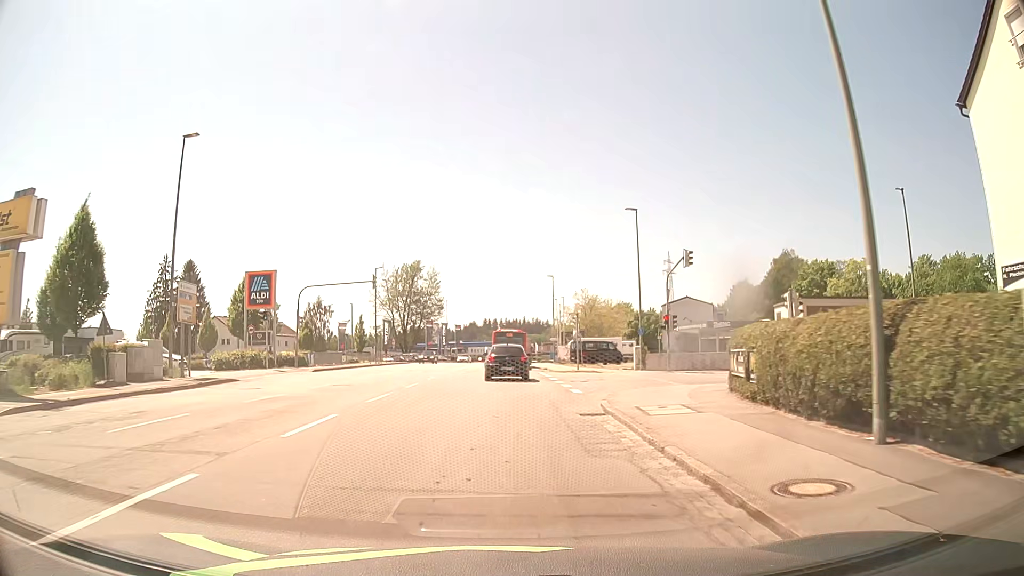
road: tertiary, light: Day
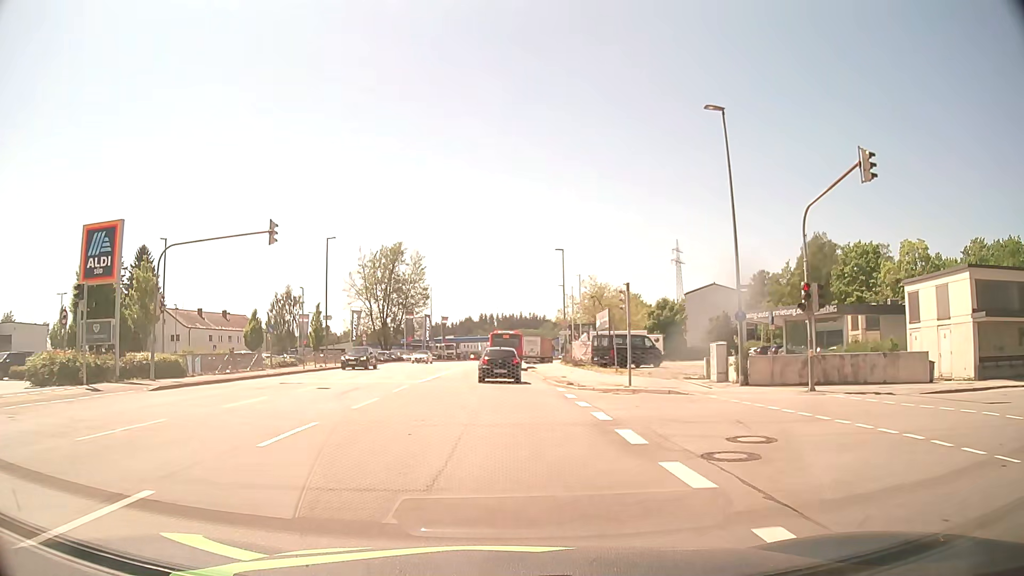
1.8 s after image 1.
(+0.1, +18.7) m; +1°
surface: asphalt
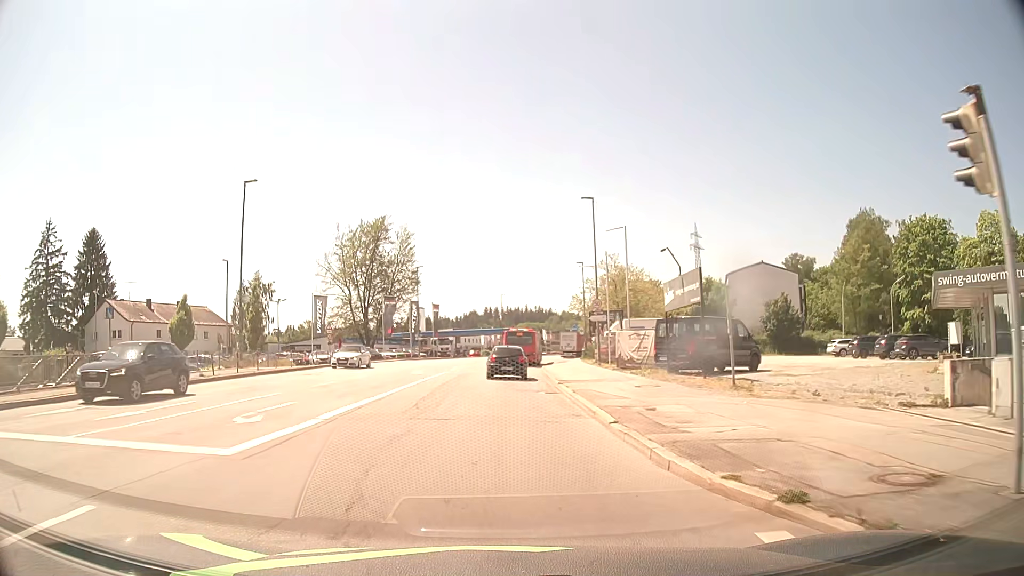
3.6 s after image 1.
(-0.1, +18.7) m; 0°
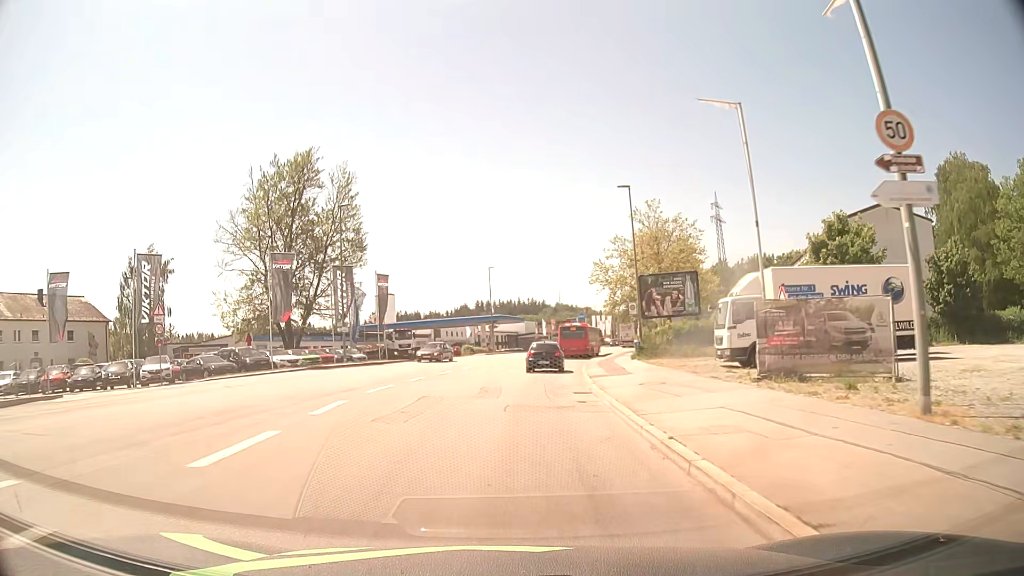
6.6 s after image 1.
(-0.1, +32.4) m; 0°
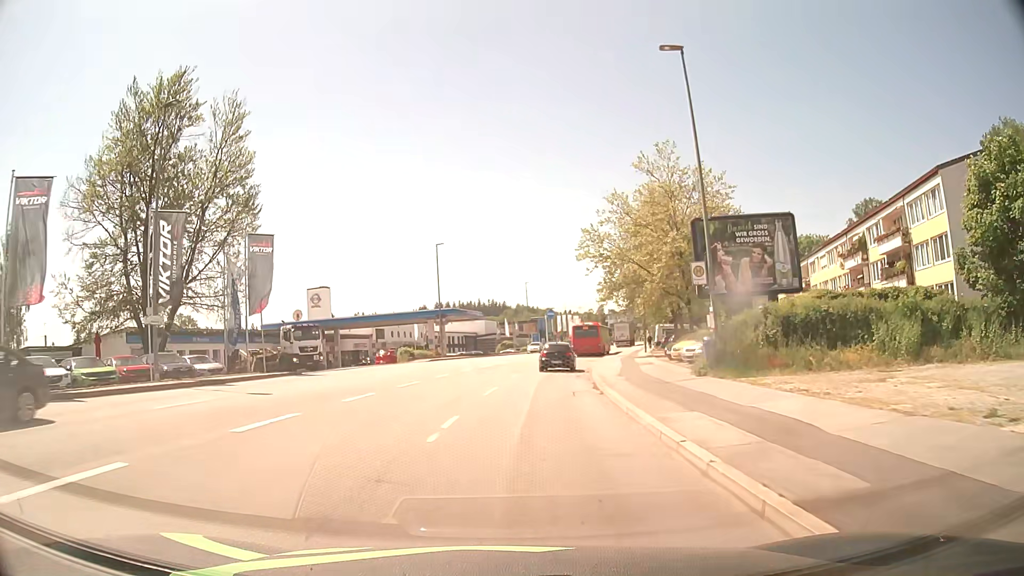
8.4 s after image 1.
(+0.4, +20.4) m; +3°
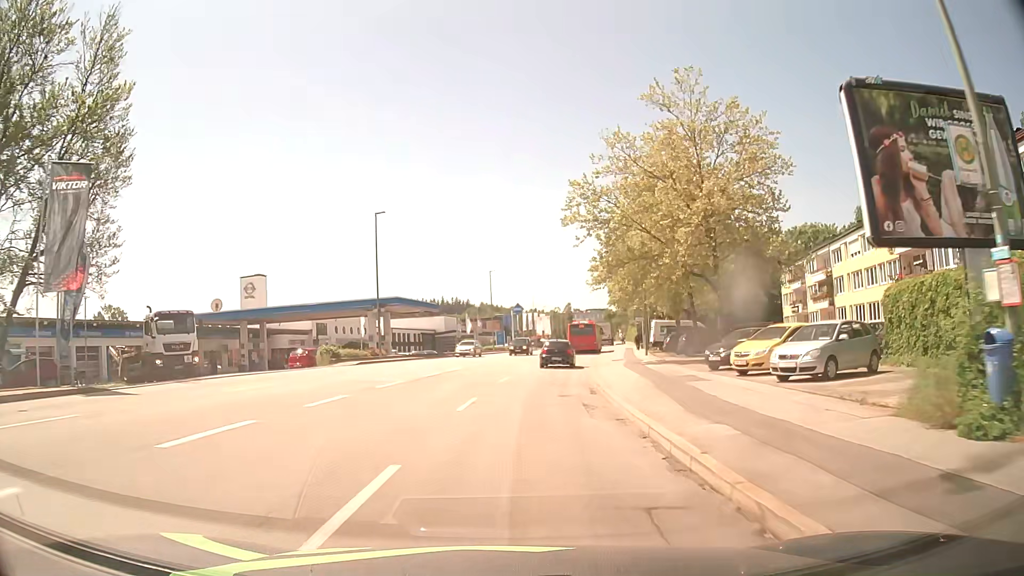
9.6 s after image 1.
(+0.3, +14.0) m; +3°
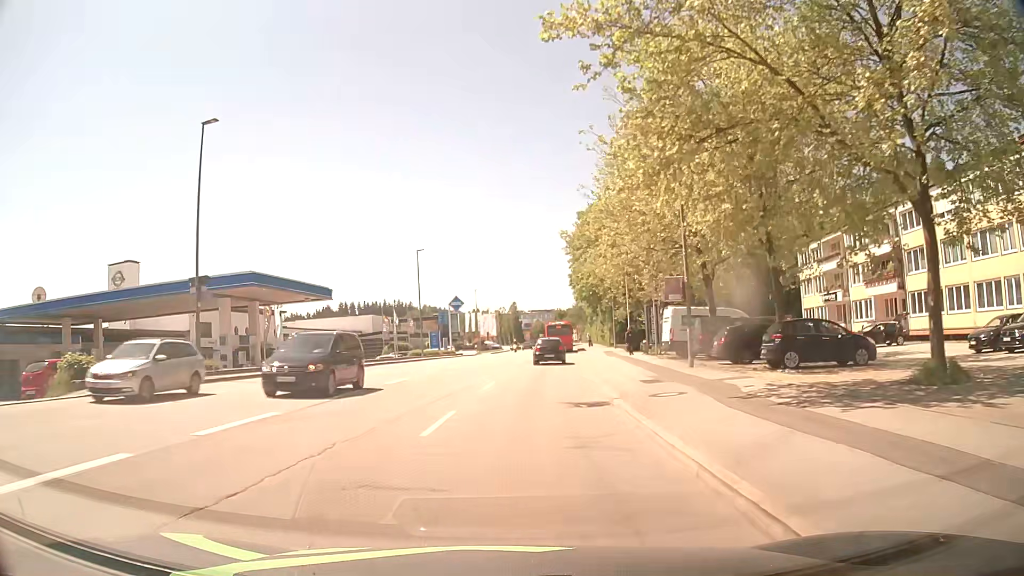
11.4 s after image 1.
(+0.9, +21.5) m; +5°
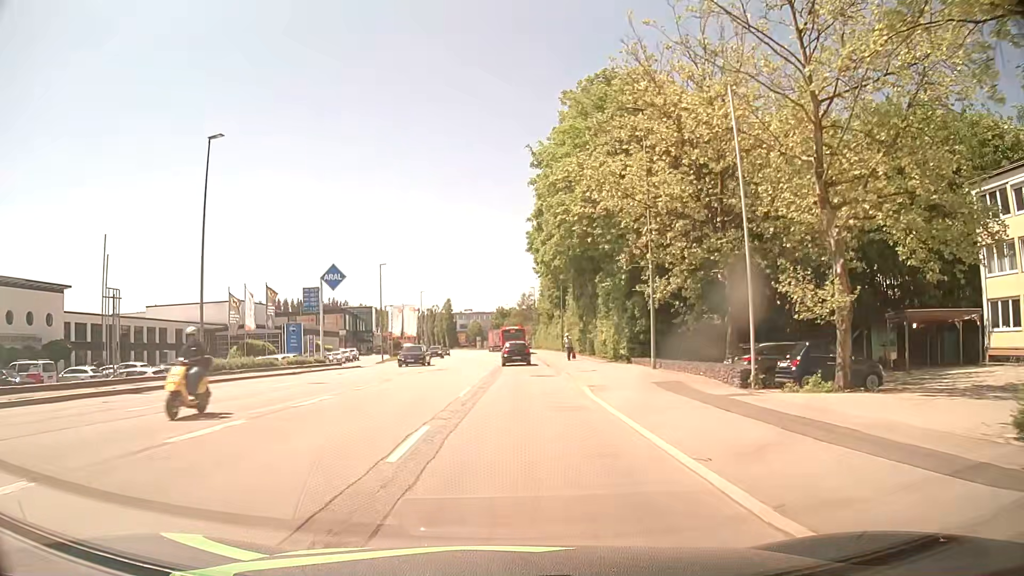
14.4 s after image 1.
(+2.0, +36.8) m; +5°
(0, +10) (0, +20) (0, +30) (0, +40) (+1, +50) (+1, +60) (+1, +70) (+1, +80) (+1, +90) (0, +100) m
